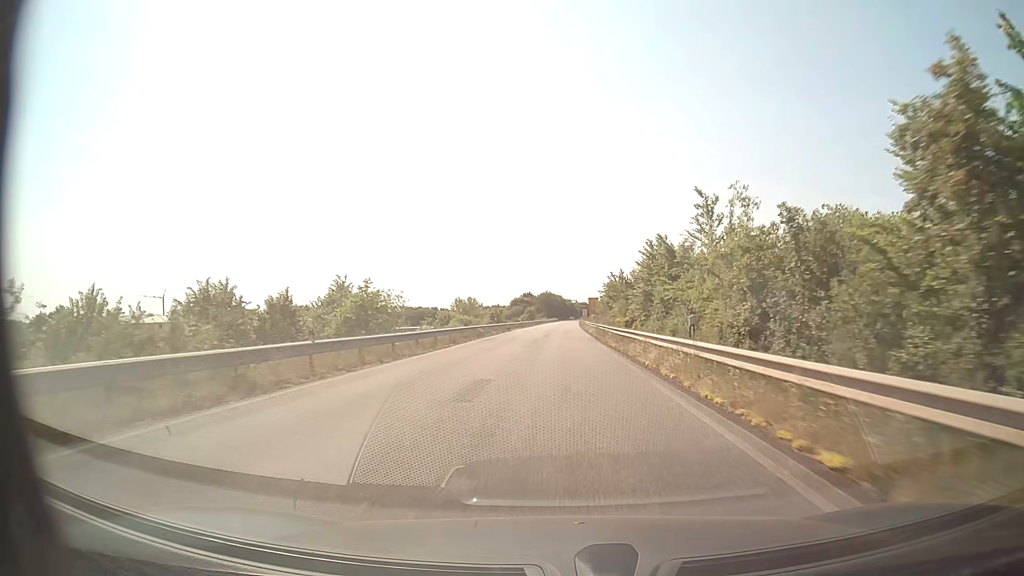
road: secondary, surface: asphalt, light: Day
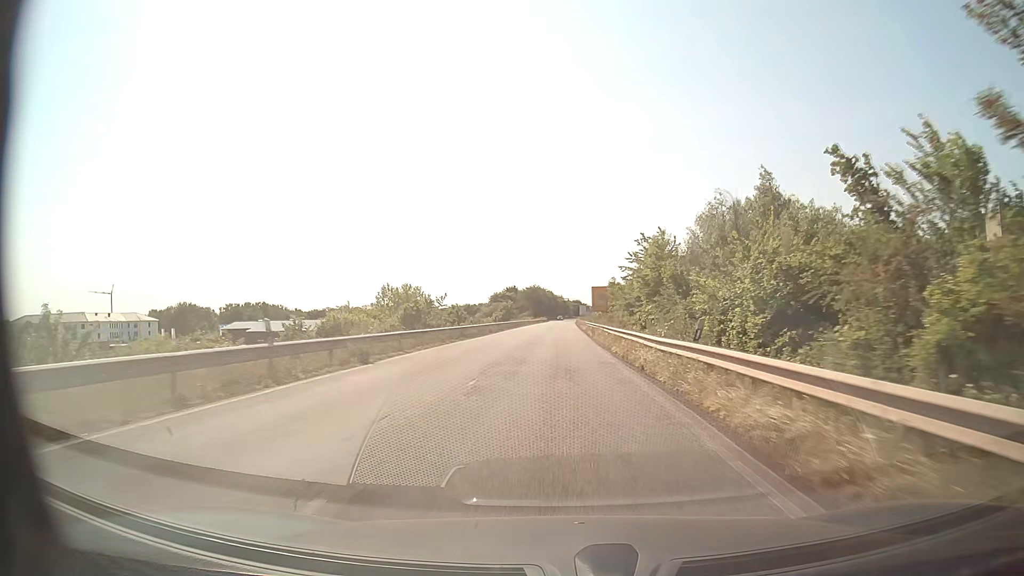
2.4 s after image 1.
(+0.5, +46.0) m; +1°
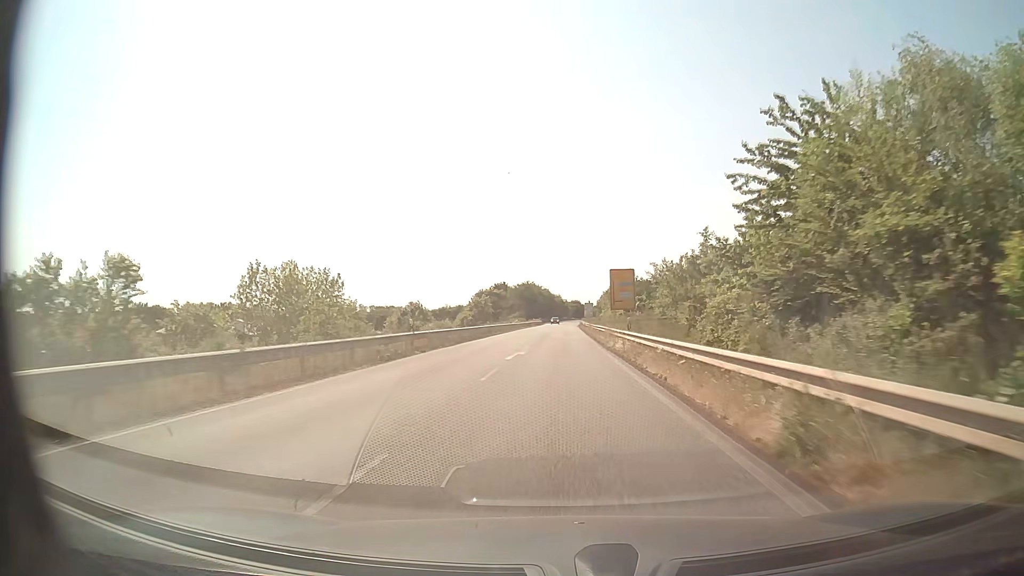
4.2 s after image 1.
(+0.1, +34.5) m; 0°
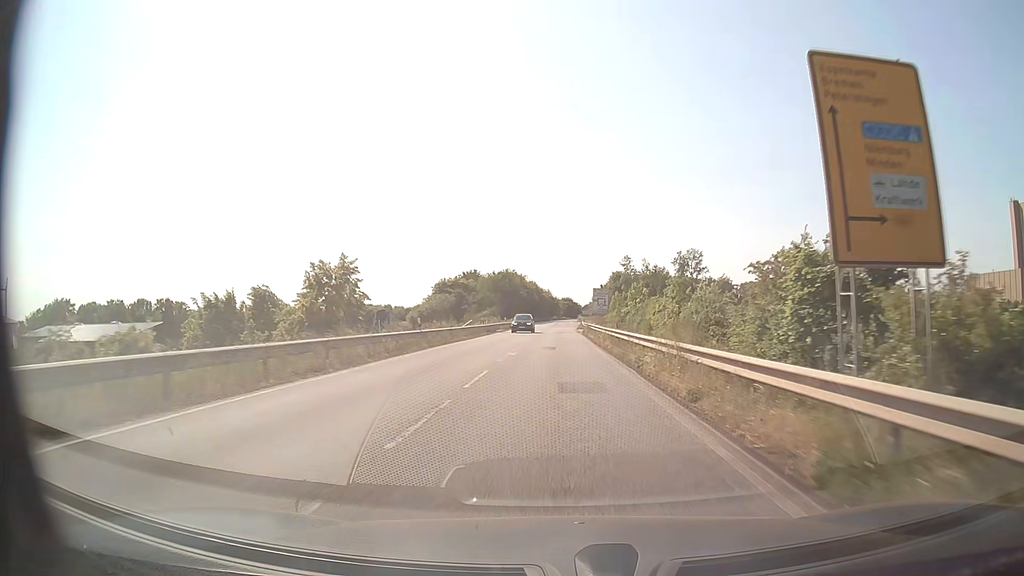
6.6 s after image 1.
(+0.5, +46.0) m; +1°
(0, +10) (0, +20) (0, +30) (0, +40) (0, +50) (0, +60) (0, +70) (0, +80) (0, +90) (+1, +100) m
